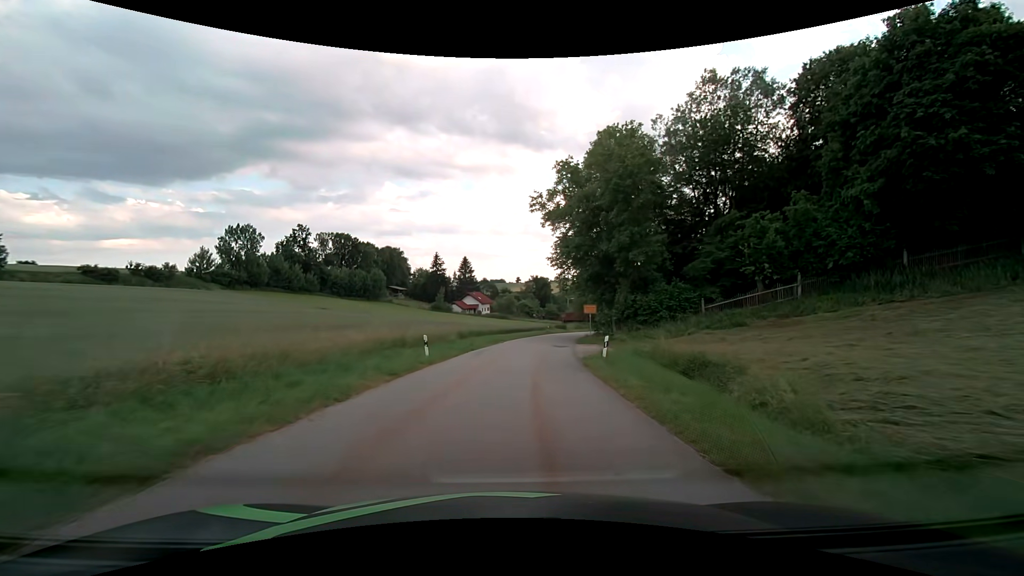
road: tertiary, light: Day
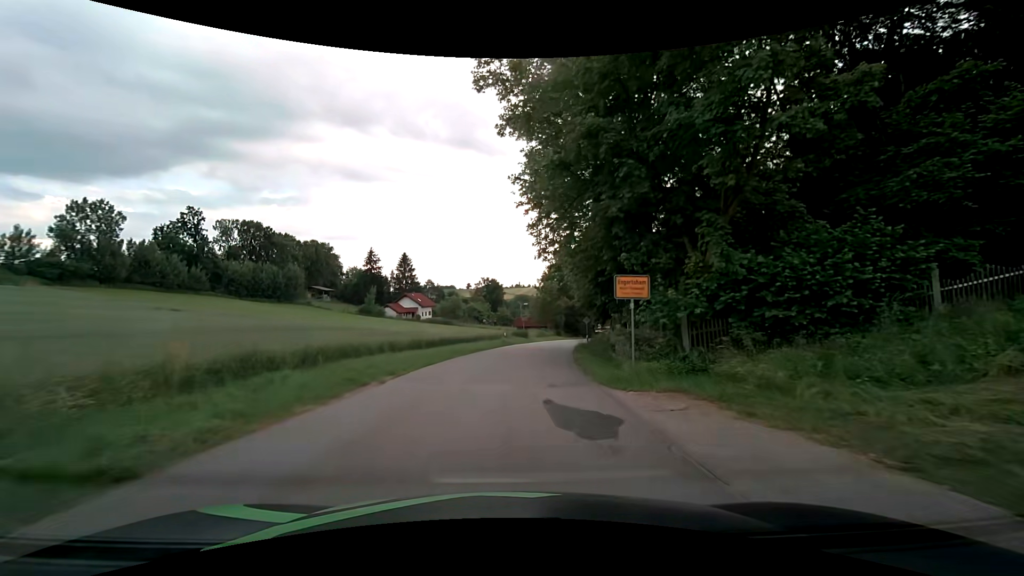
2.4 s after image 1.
(+1.3, +24.9) m; +6°
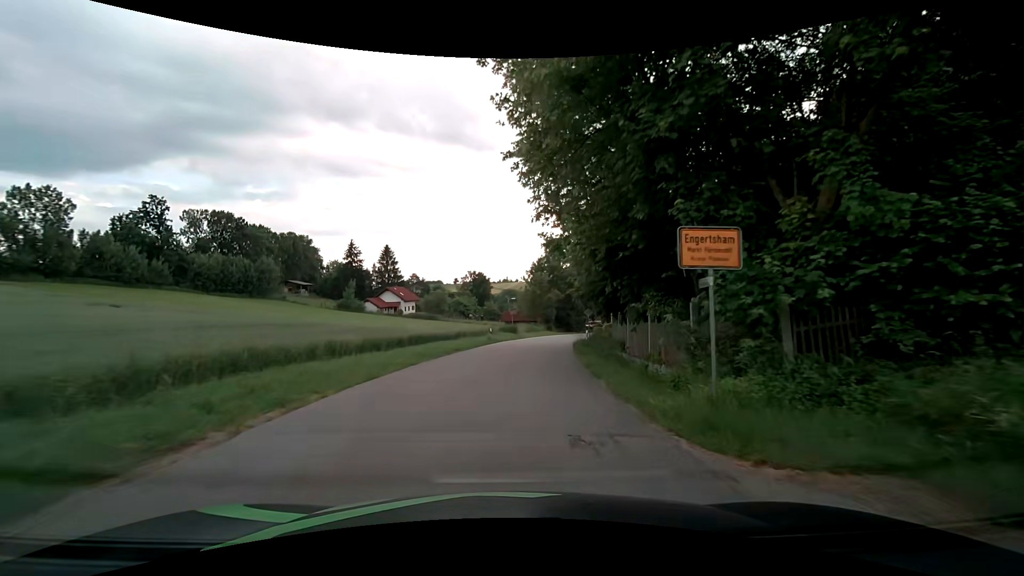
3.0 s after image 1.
(+0.1, +6.3) m; +1°
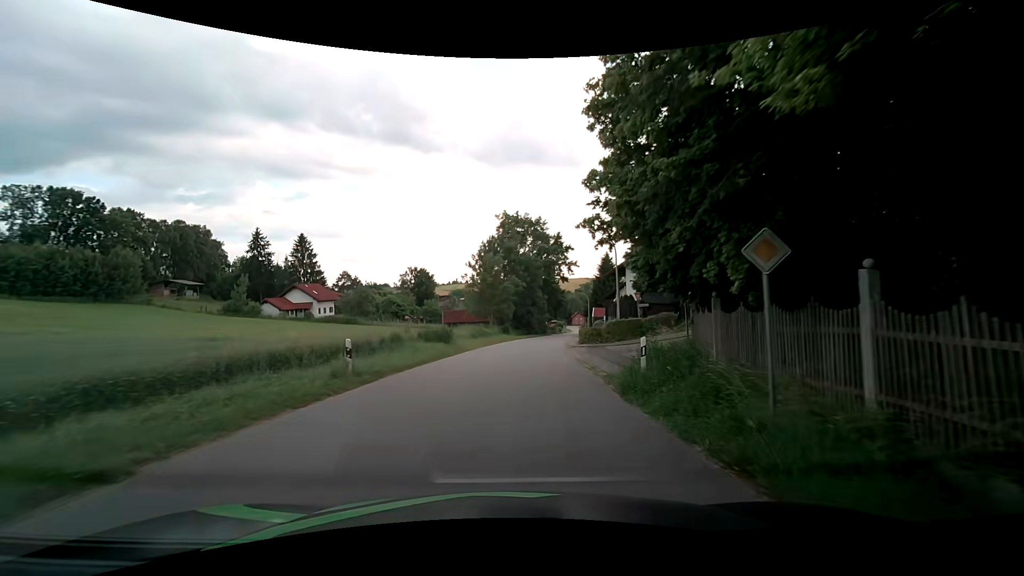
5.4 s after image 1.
(+1.1, +25.5) m; +5°
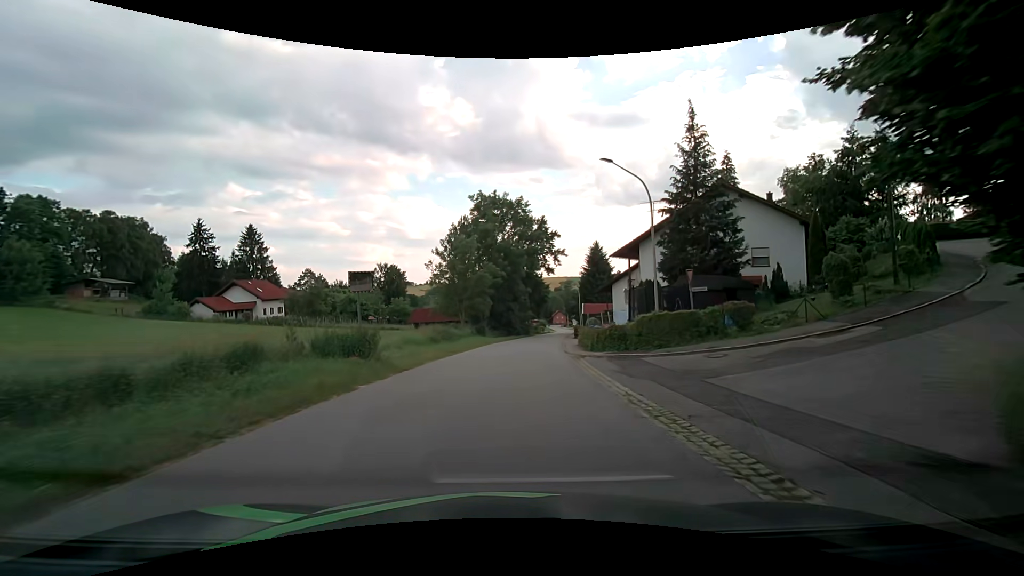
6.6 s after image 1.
(+0.3, +12.9) m; +2°
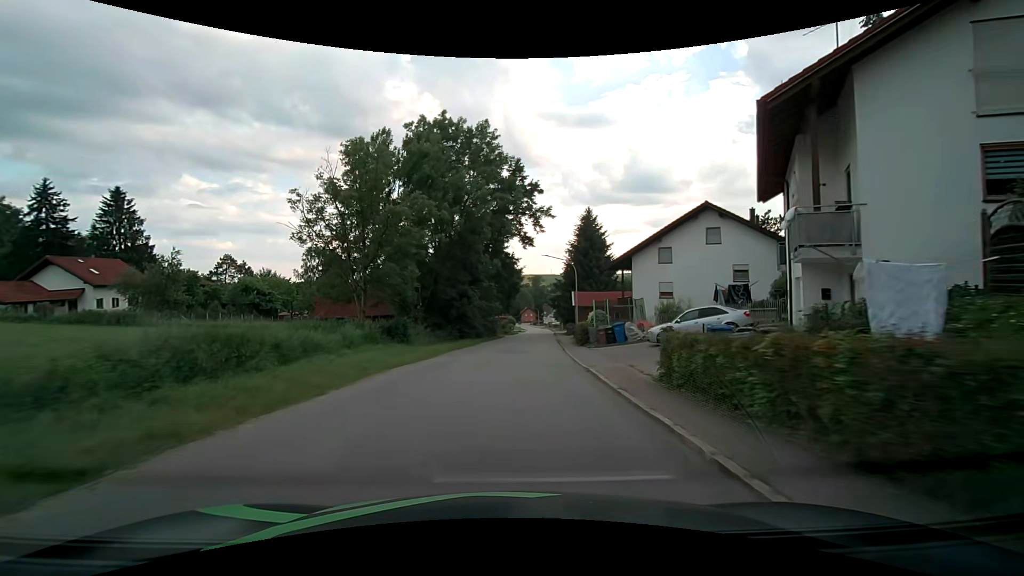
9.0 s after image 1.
(+1.2, +26.2) m; +4°
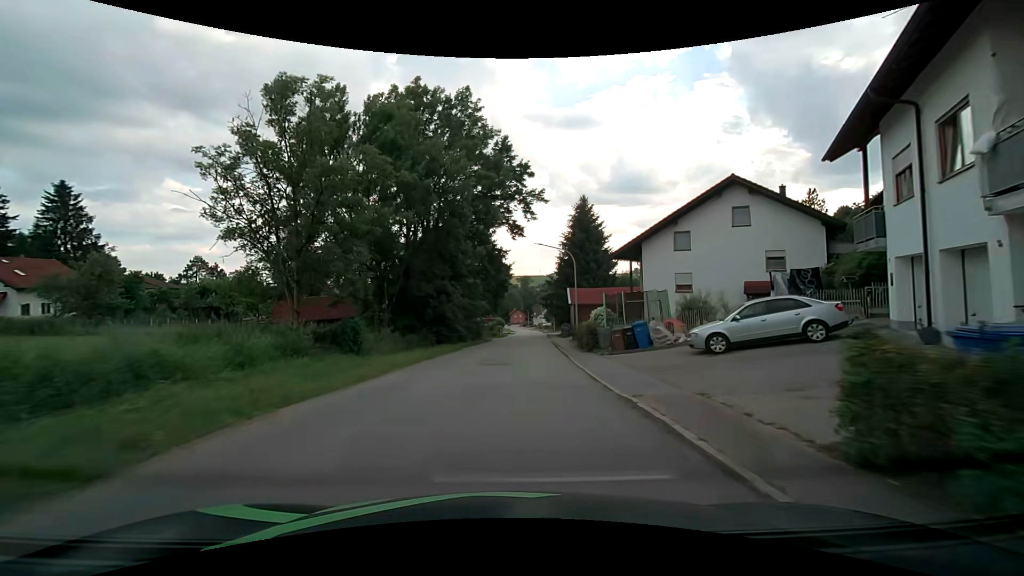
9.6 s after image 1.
(+0.1, +6.7) m; +1°
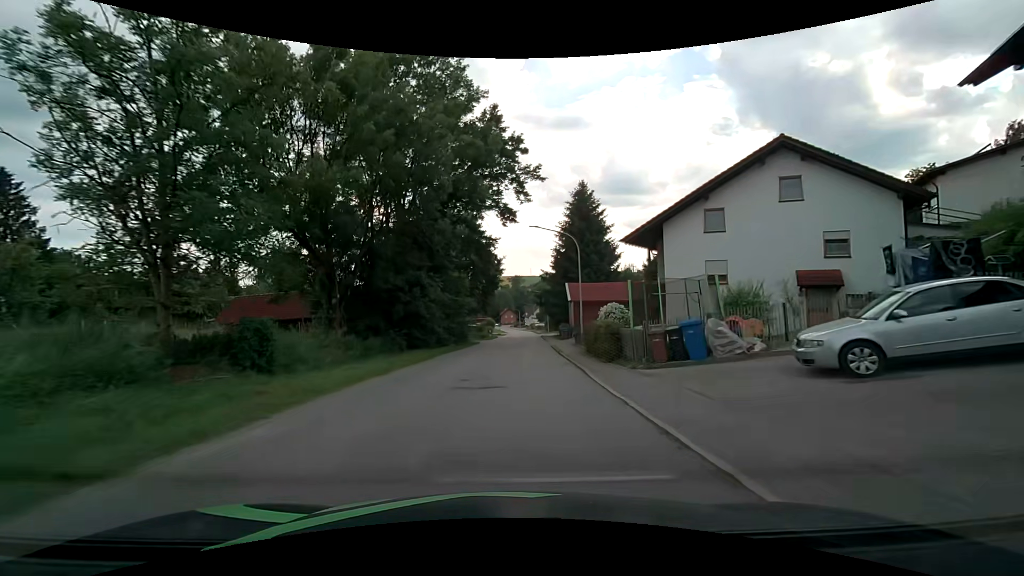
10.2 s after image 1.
(0.0, +6.7) m; +1°
